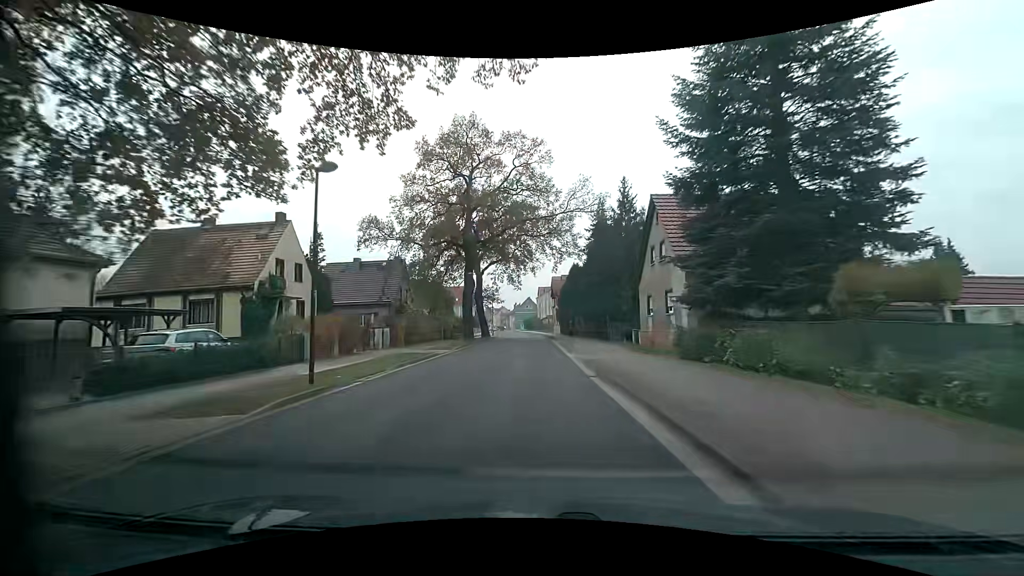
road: residential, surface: asphalt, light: Day
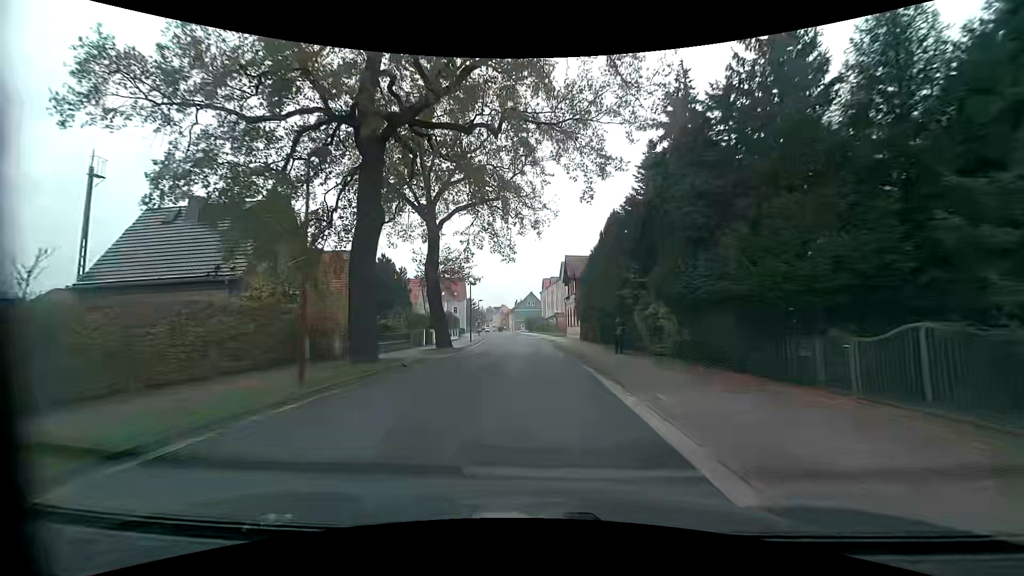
(-0.3, +29.2) m; -1°
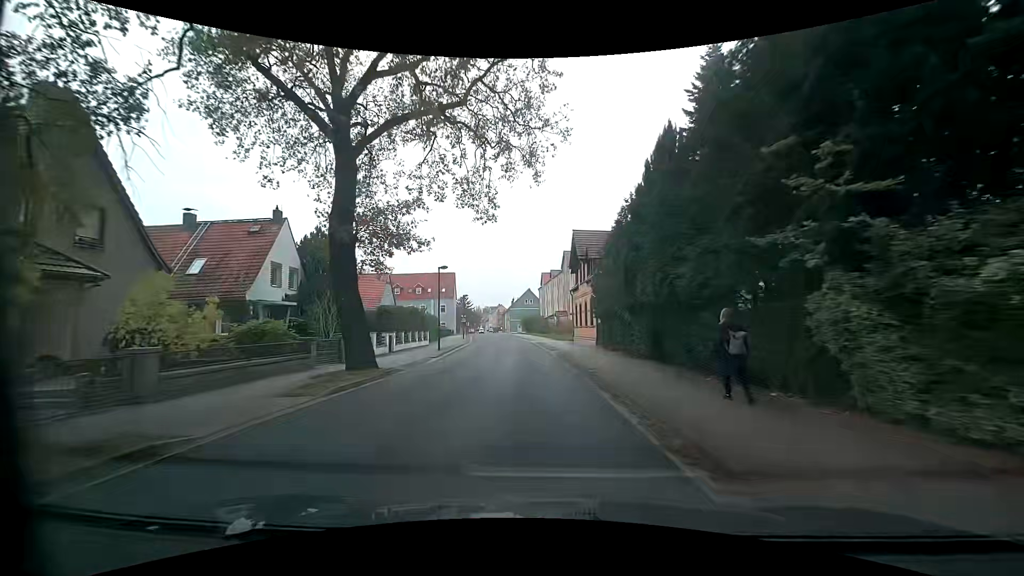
(+0.1, +14.5) m; 0°
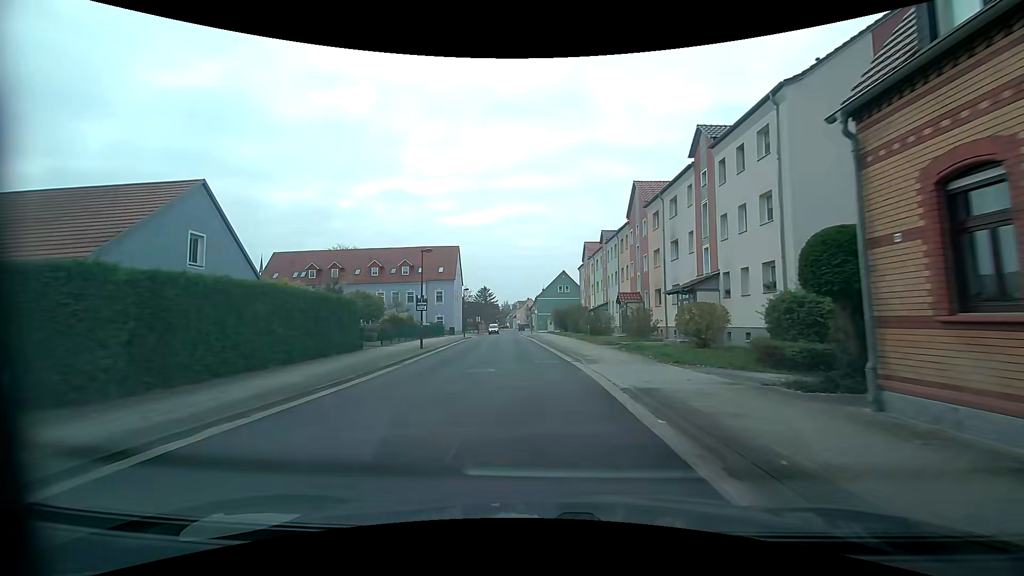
(-0.9, +36.0) m; -4°
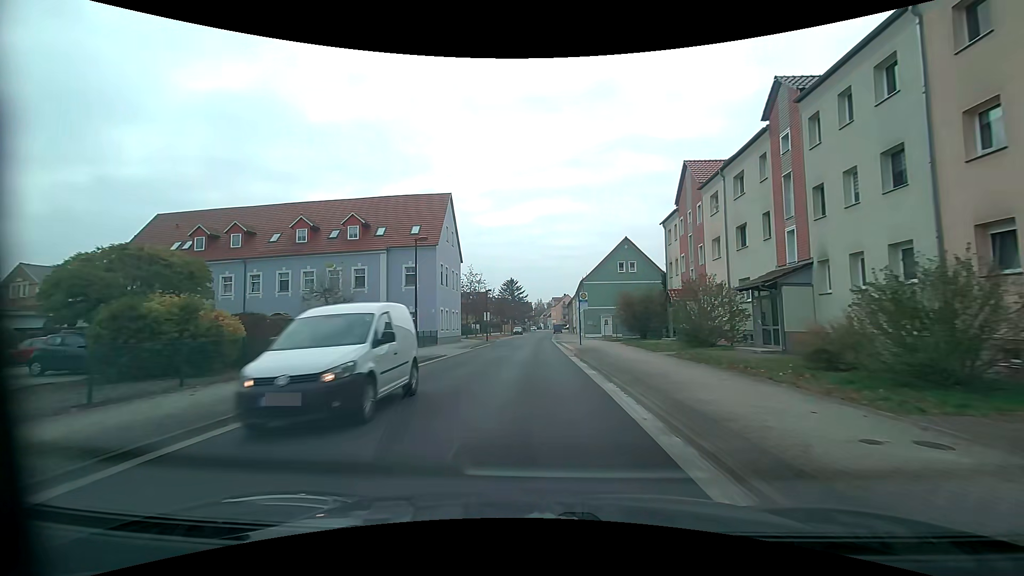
(-0.9, +35.1) m; -4°
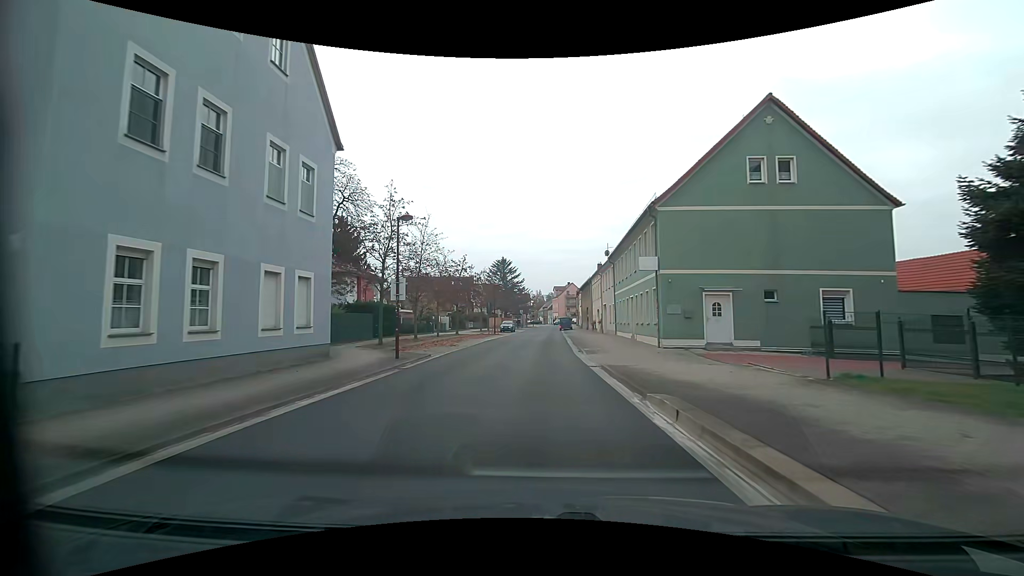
(-0.1, +35.0) m; 0°
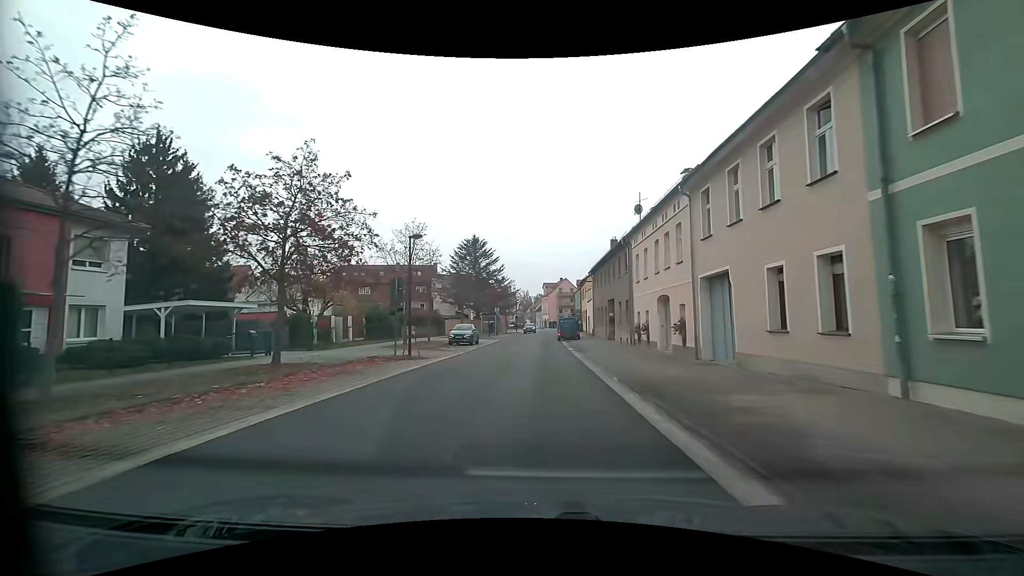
(+0.4, +32.7) m; +2°
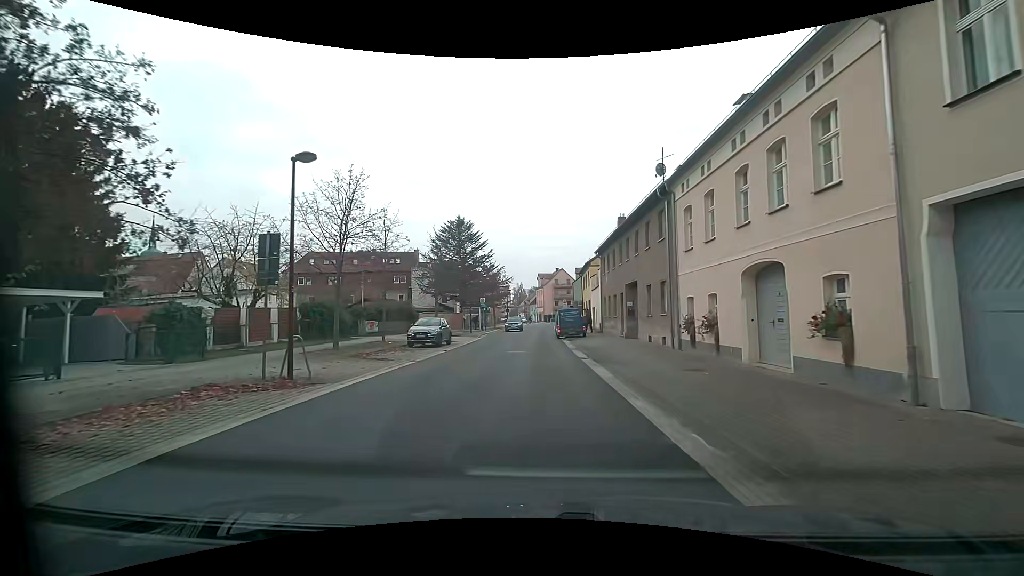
(0.0, +10.2) m; 0°
